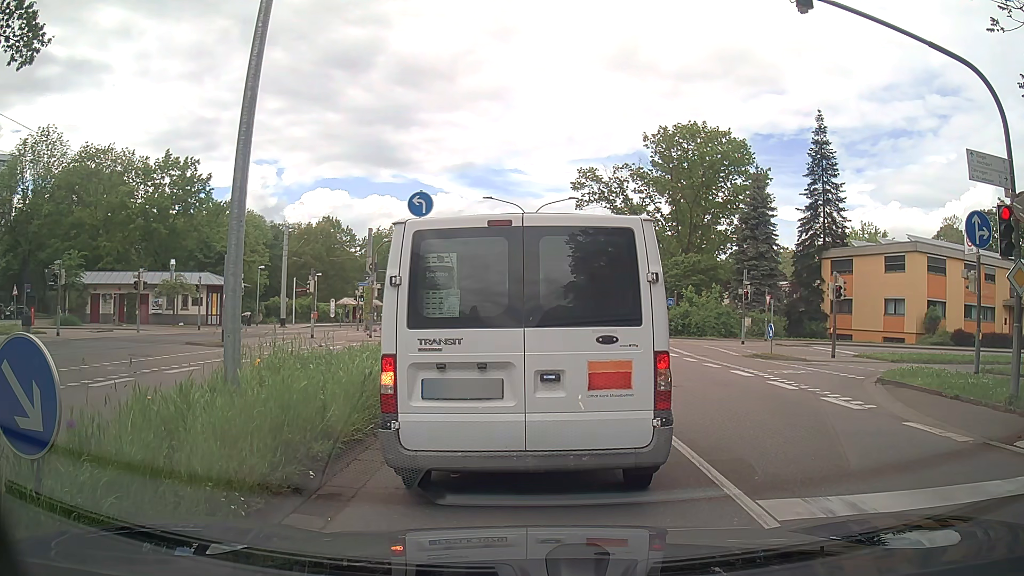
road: secondary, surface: asphalt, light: Day
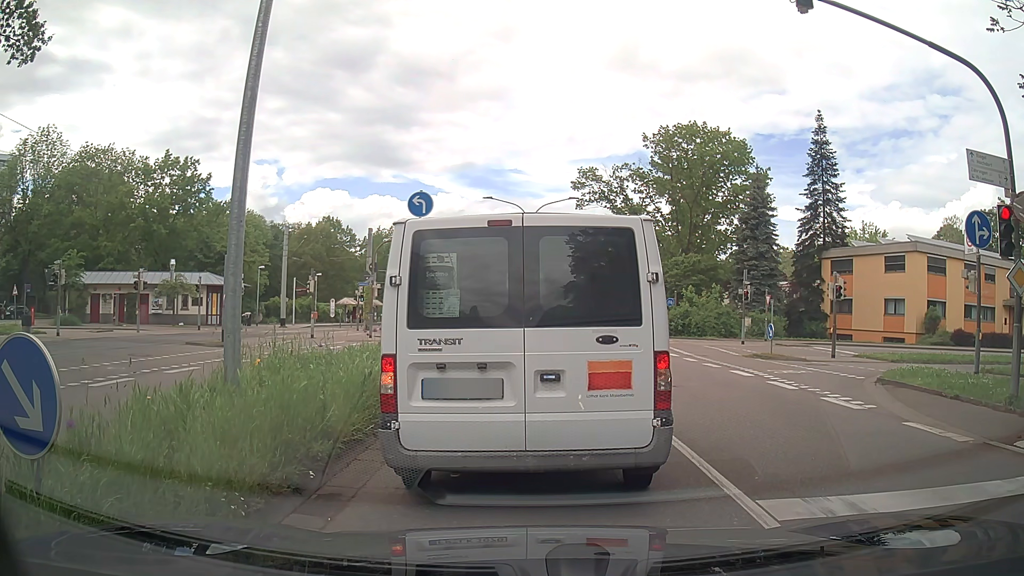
(0.0, 0.0) m; 0°
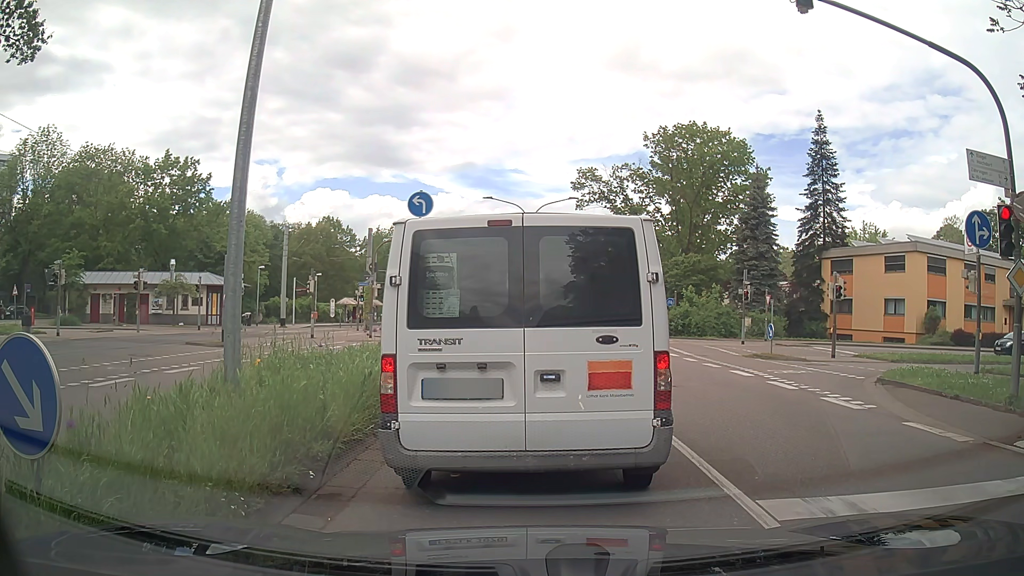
(0.0, 0.0) m; 0°
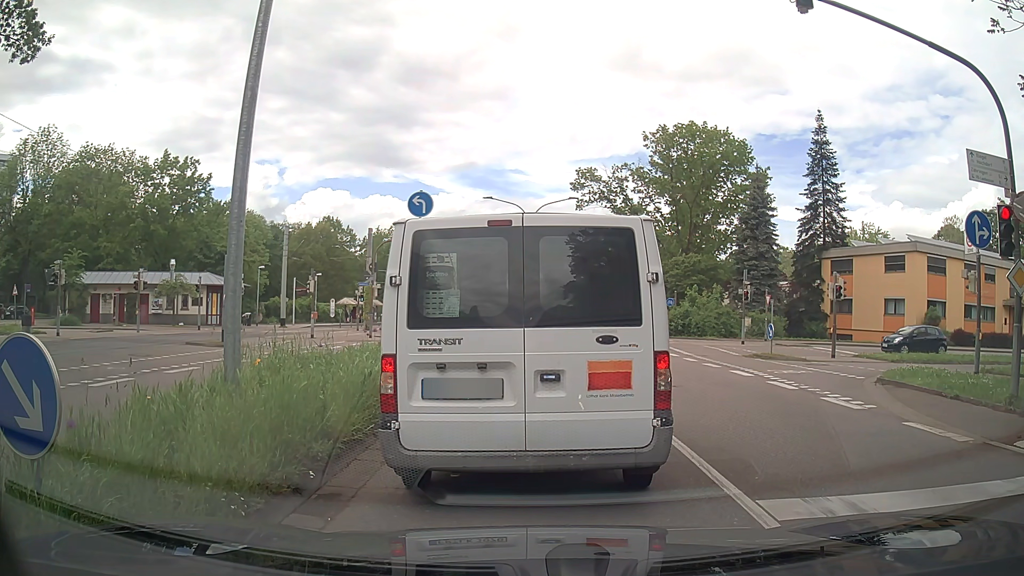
(0.0, 0.0) m; 0°
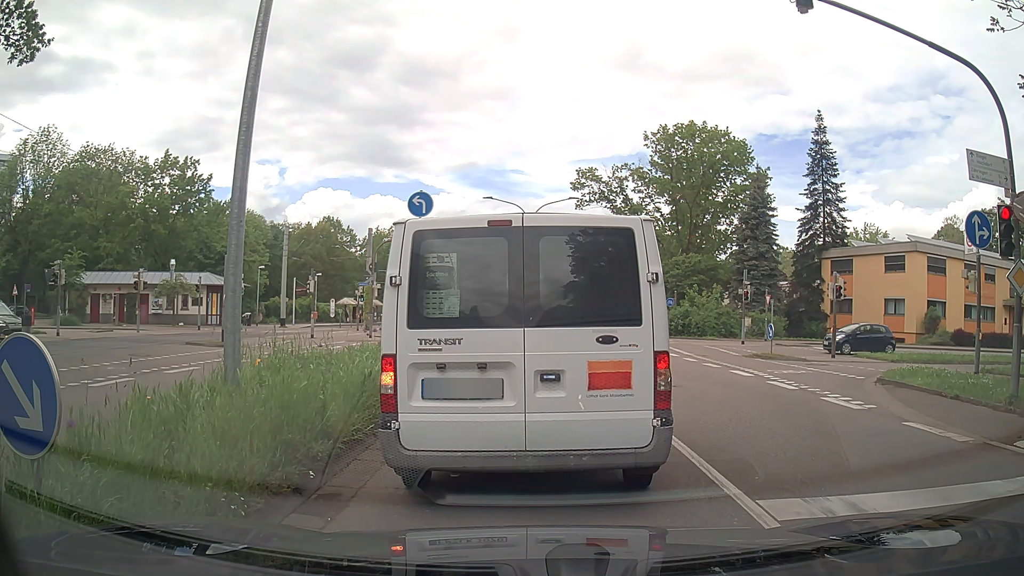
(0.0, 0.0) m; 0°
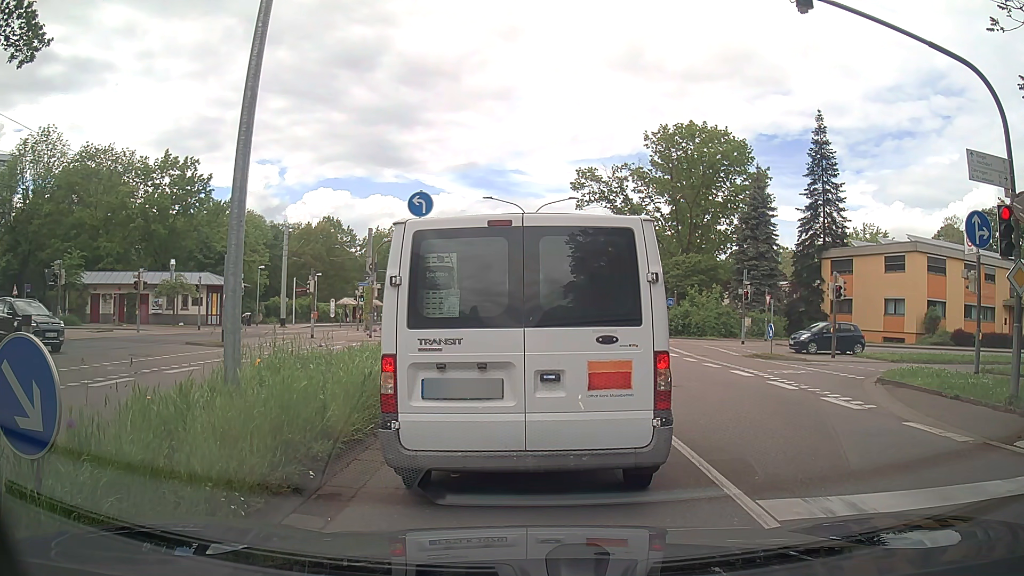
(0.0, 0.0) m; 0°
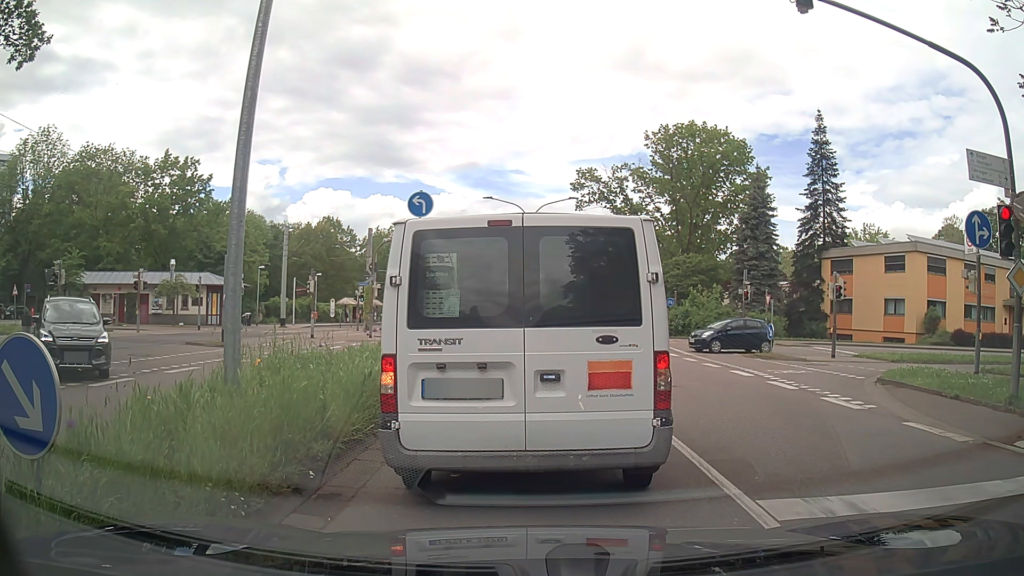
(0.0, 0.0) m; 0°
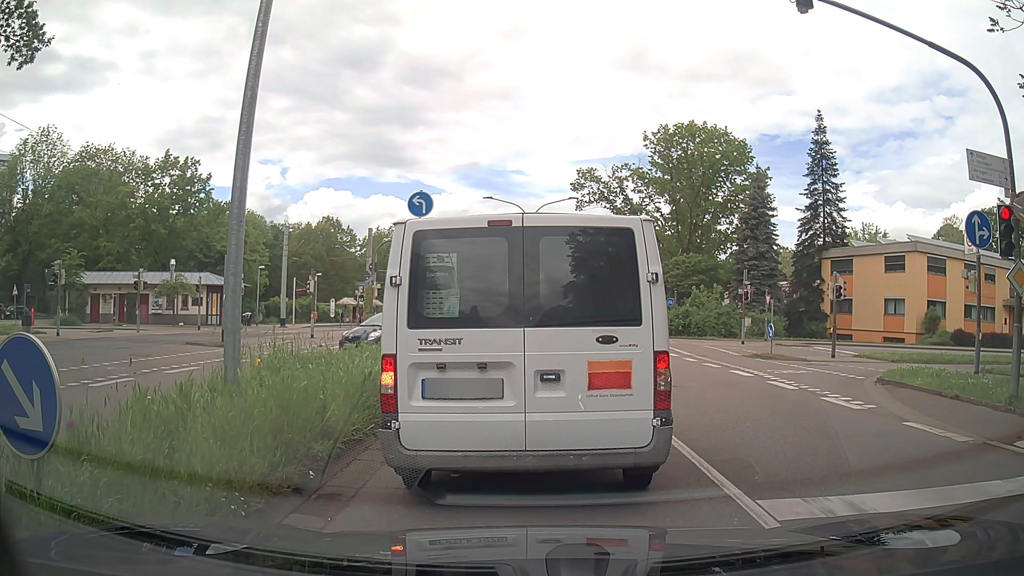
(0.0, 0.0) m; 0°
